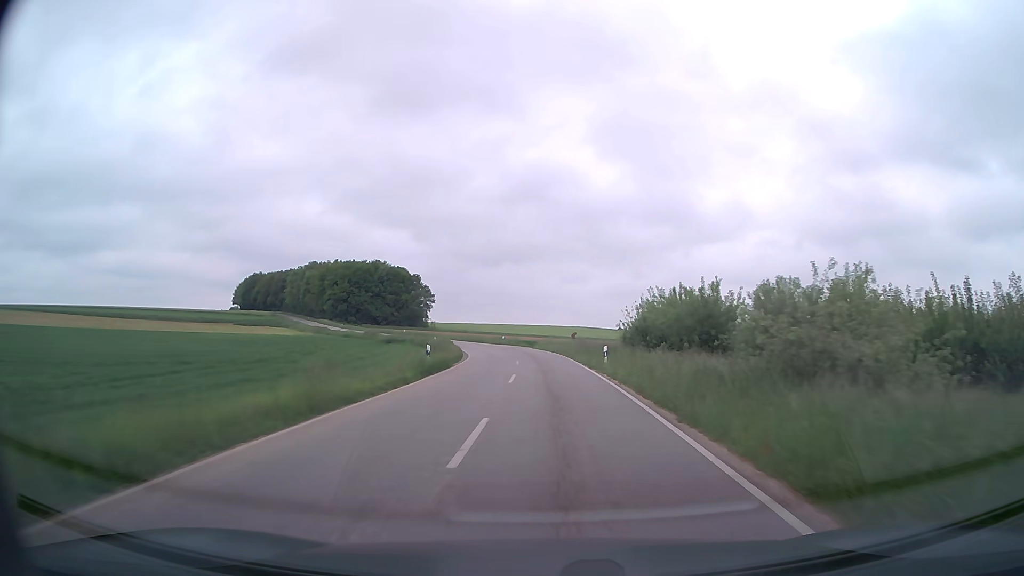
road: tertiary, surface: asphalt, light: Day
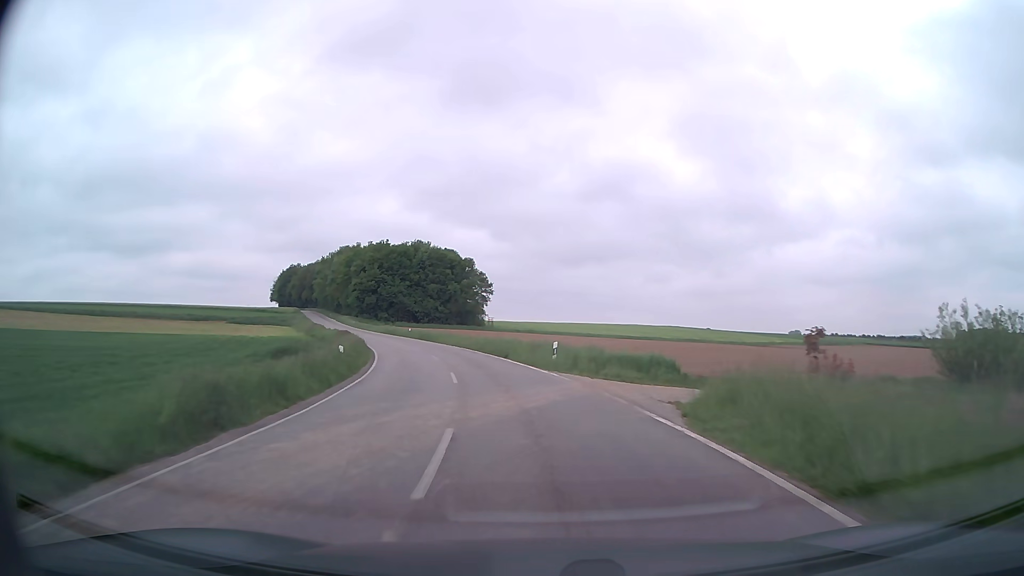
(-1.5, +49.6) m; -7°
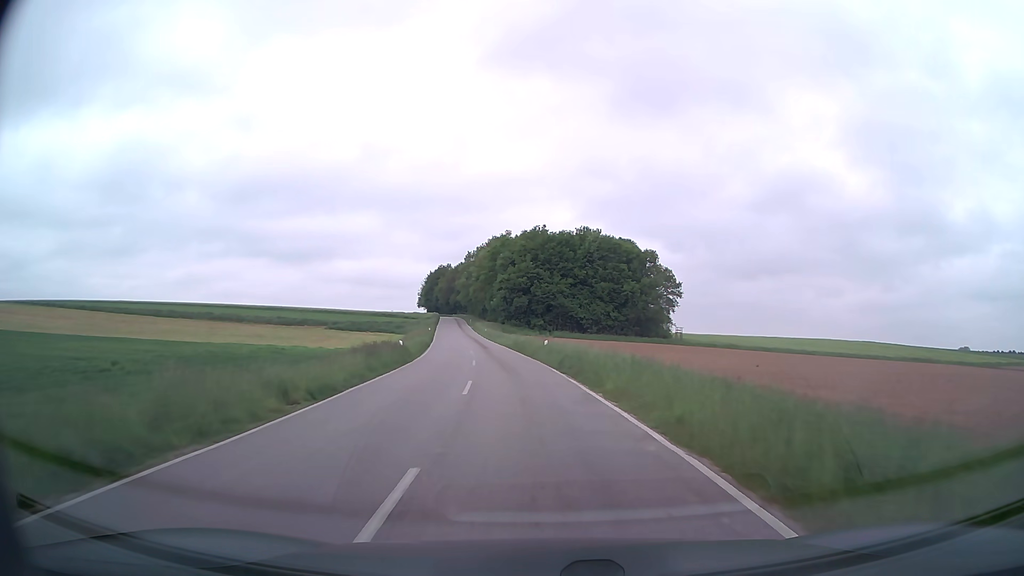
(-5.4, +38.5) m; -15°
